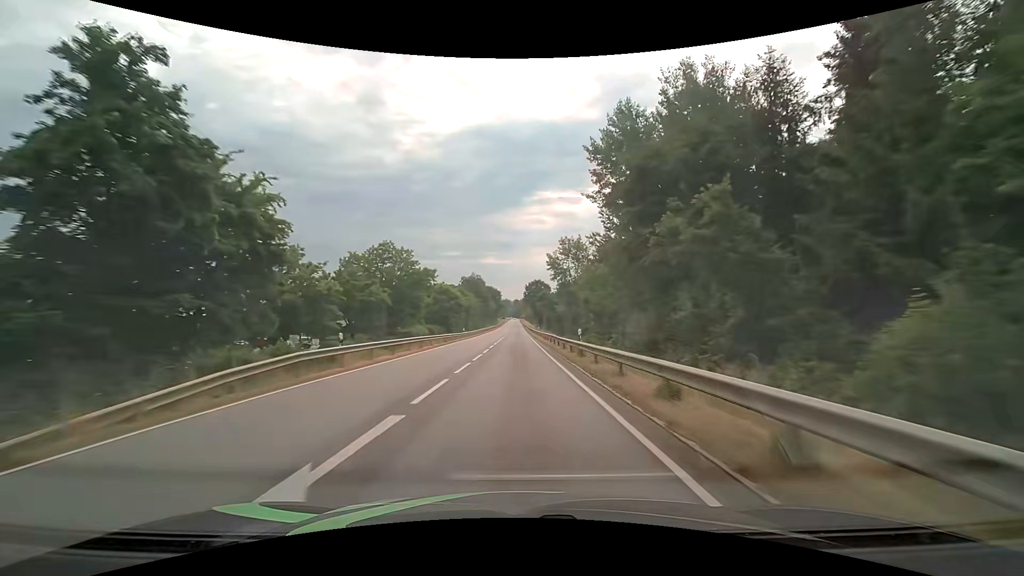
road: secondary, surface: asphalt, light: Day
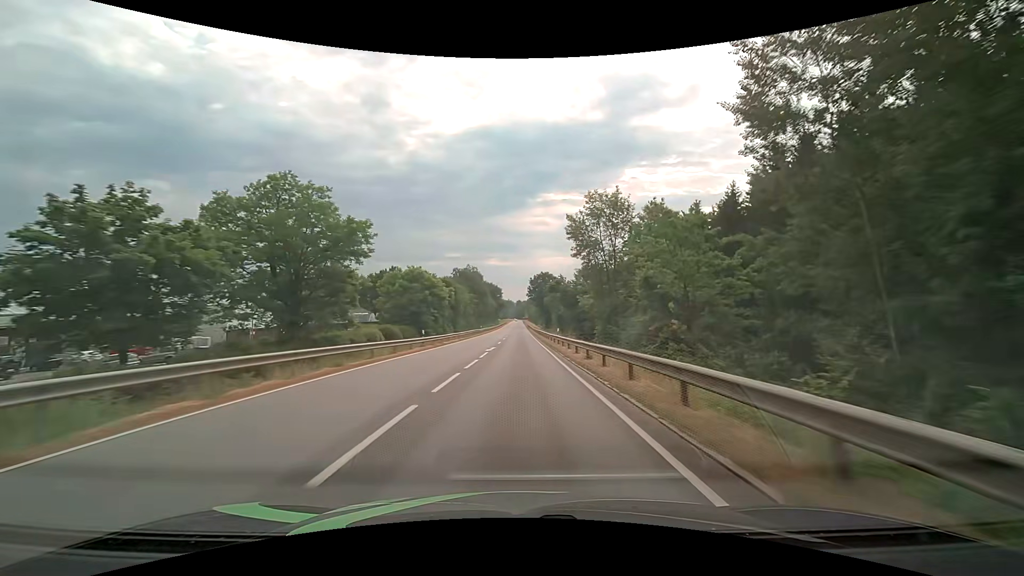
(0.0, +28.6) m; 0°
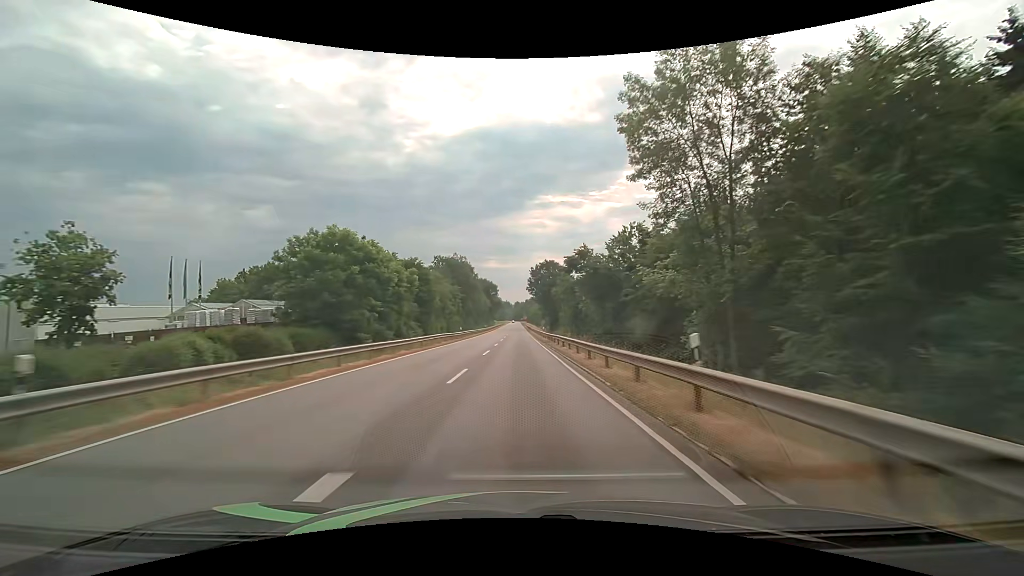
(+0.2, +28.5) m; 0°
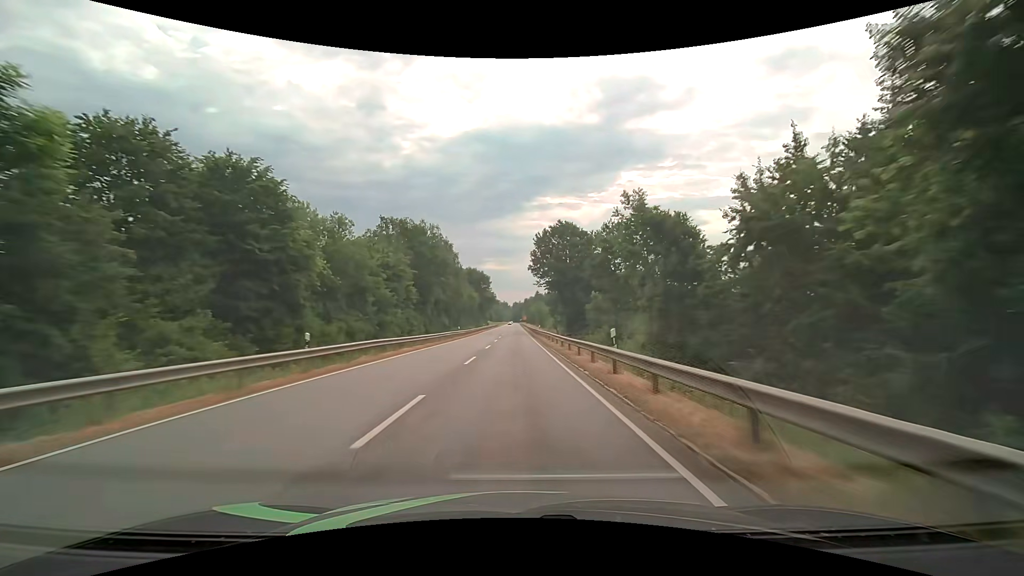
(+0.2, +42.4) m; 0°
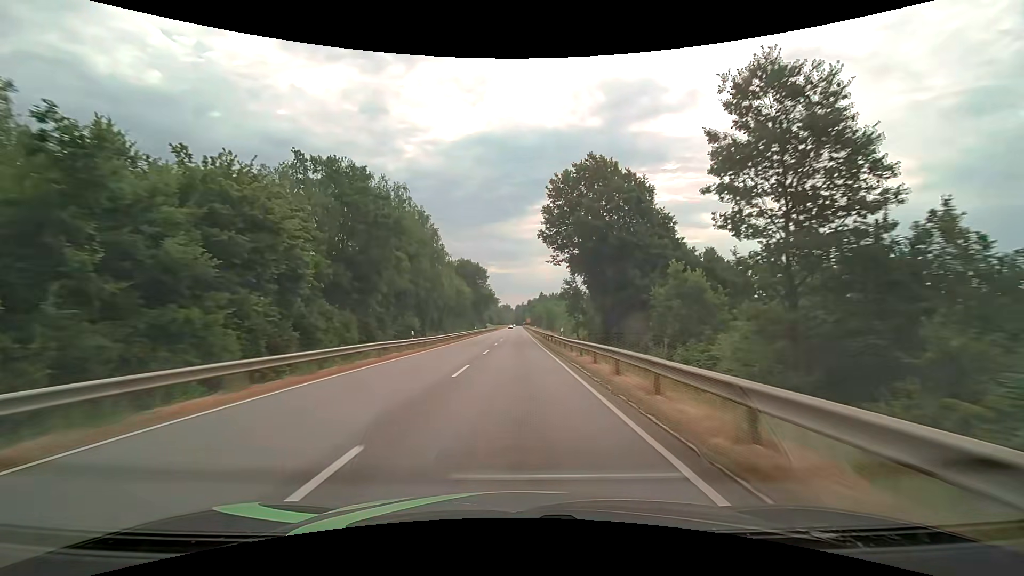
(0.0, +28.0) m; 0°
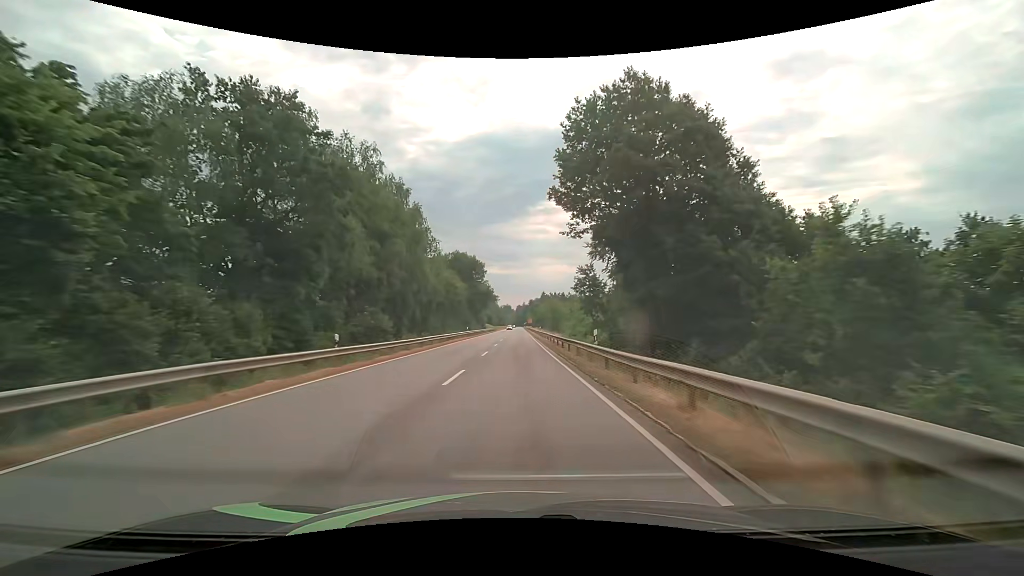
(0.0, +13.9) m; 0°
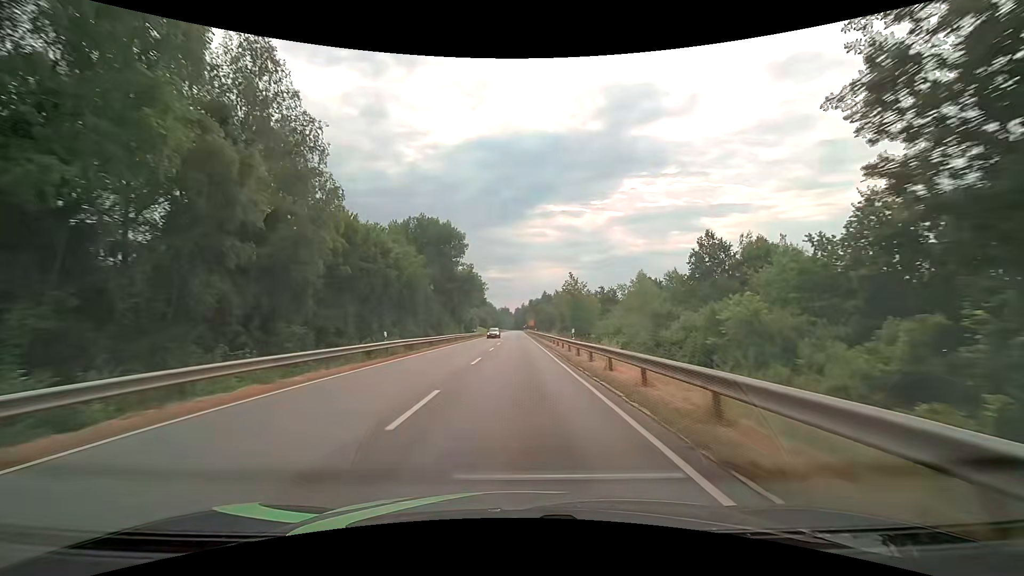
(0.0, +41.2) m; 0°
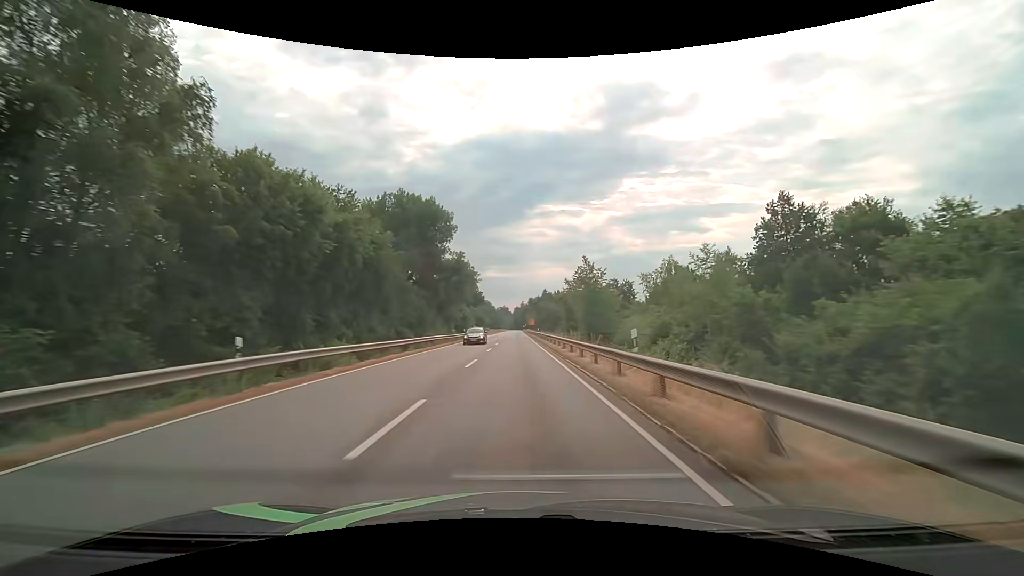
(0.0, +13.6) m; 0°
(0, +10) (0, +20) (0, +30) (0, +40) (0, +50) (0, +60) (0, +70) (0, +80) (0, +90) (0, +100) m
